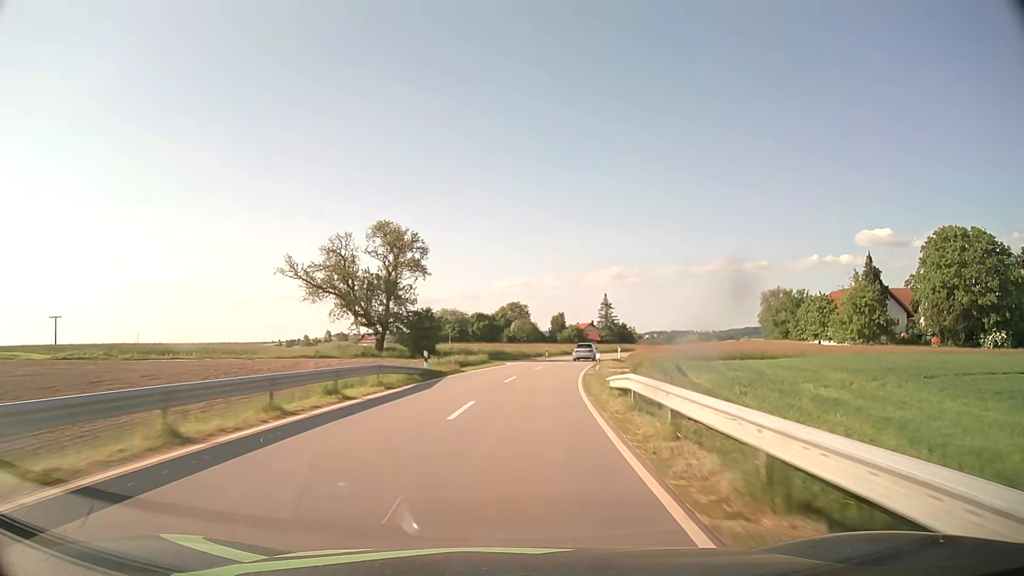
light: Day
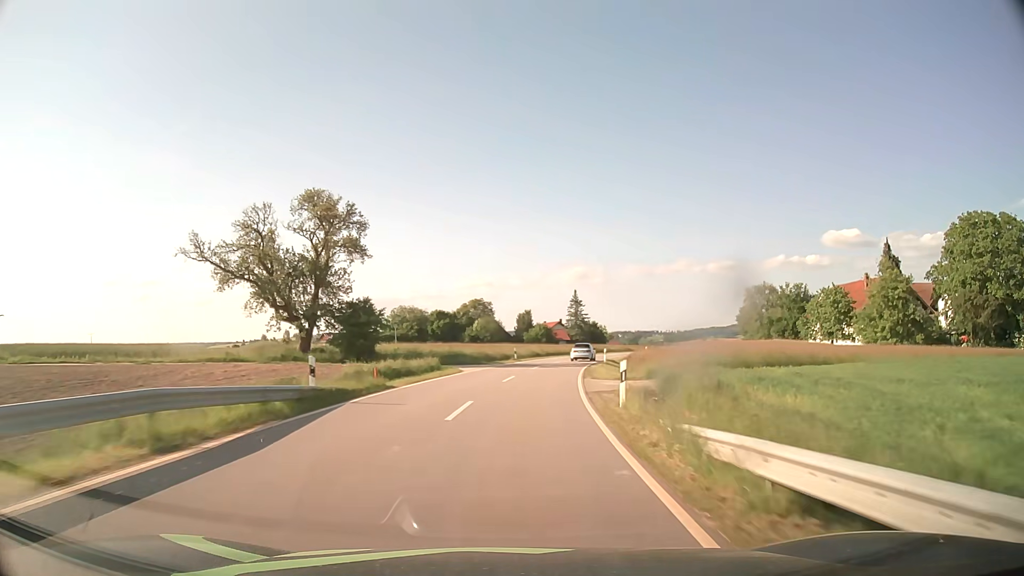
(+0.3, +12.2) m; +3°
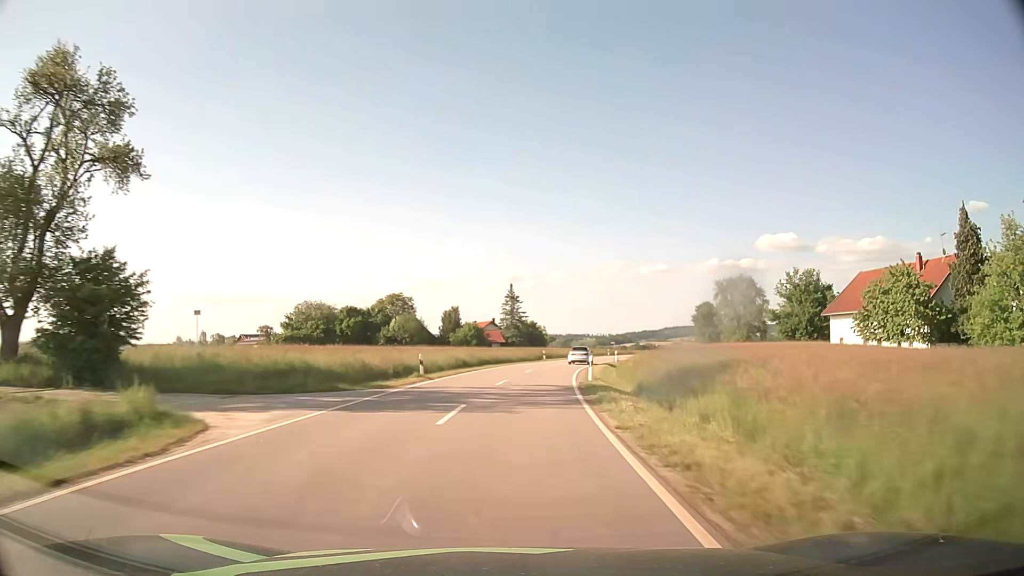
(+1.3, +24.8) m; +6°
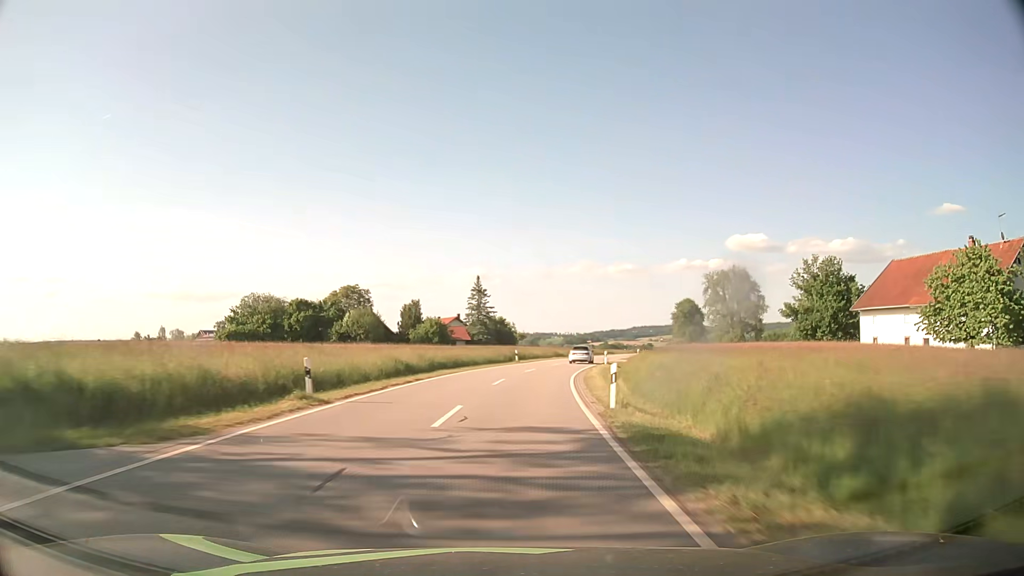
(+0.3, +12.6) m; +3°
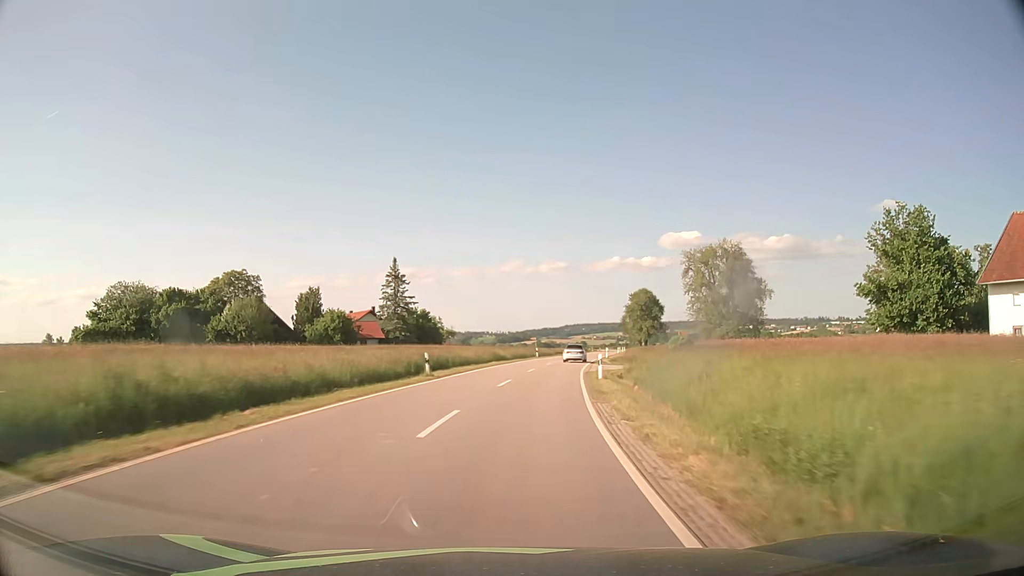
(+1.3, +25.7) m; +6°
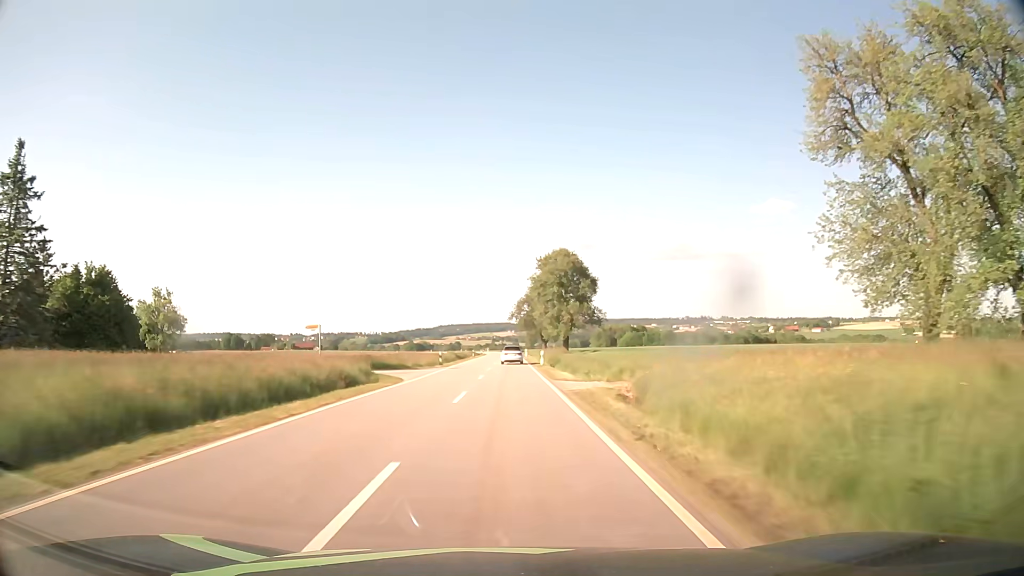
(+7.7, +66.3) m; +11°
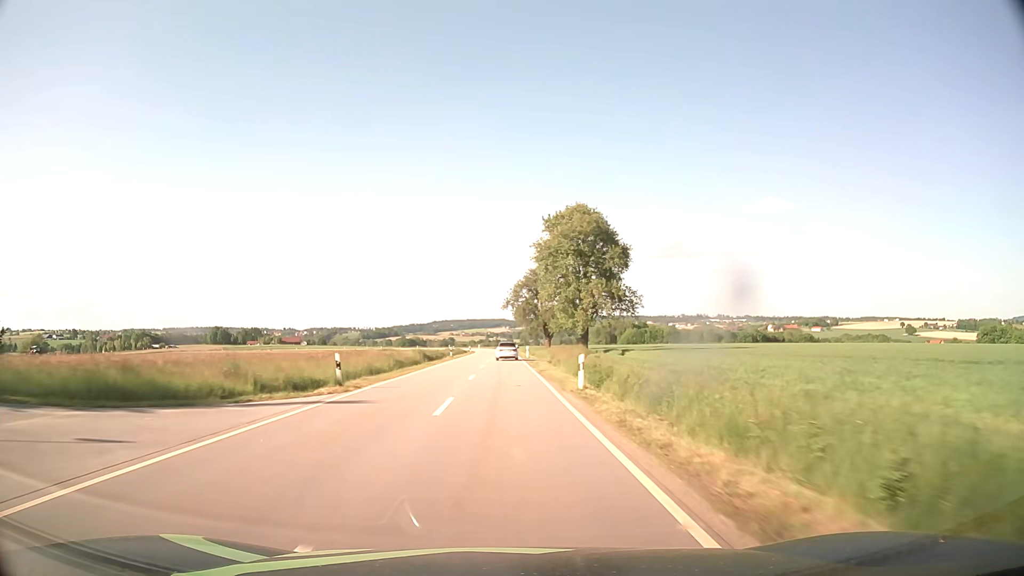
(+0.2, +27.7) m; +1°
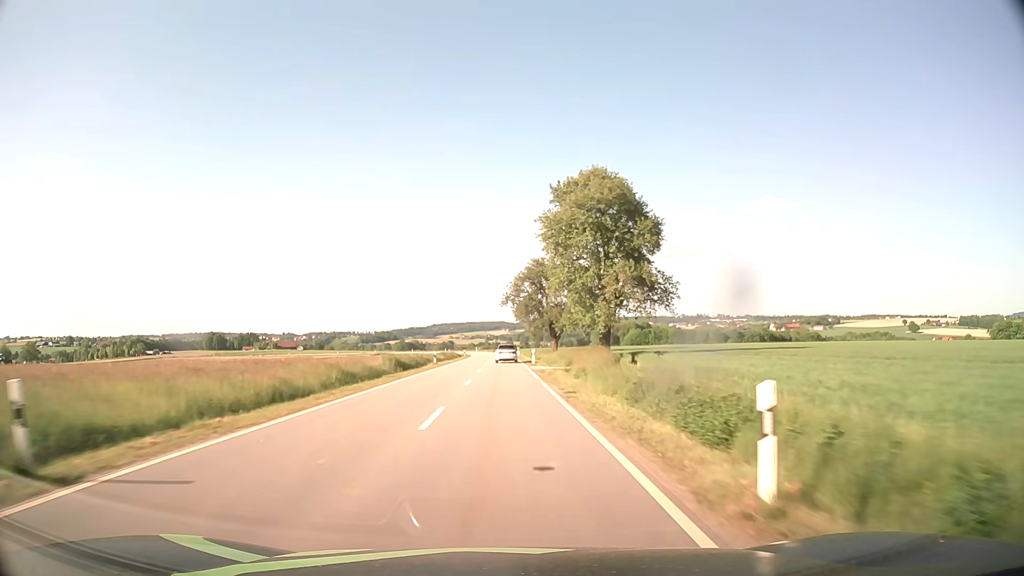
(0.0, +14.1) m; 0°
(0, +10) (0, +20) (0, +30) (0, +40) (0, +50) (0, +60) (-1, +70) (-1, +80) (-1, +90) (-1, +100) m
